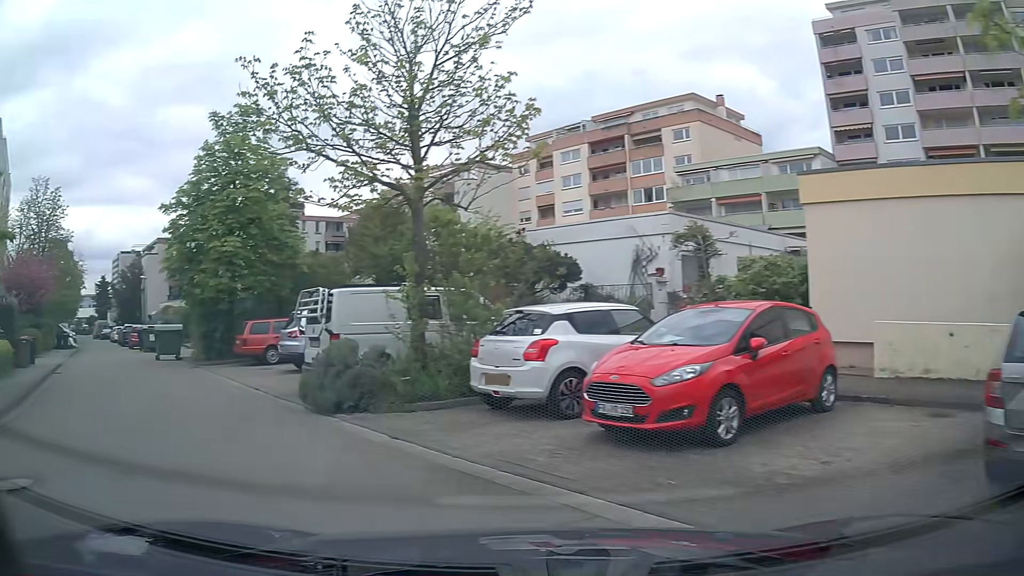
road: residential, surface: asphalt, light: Day
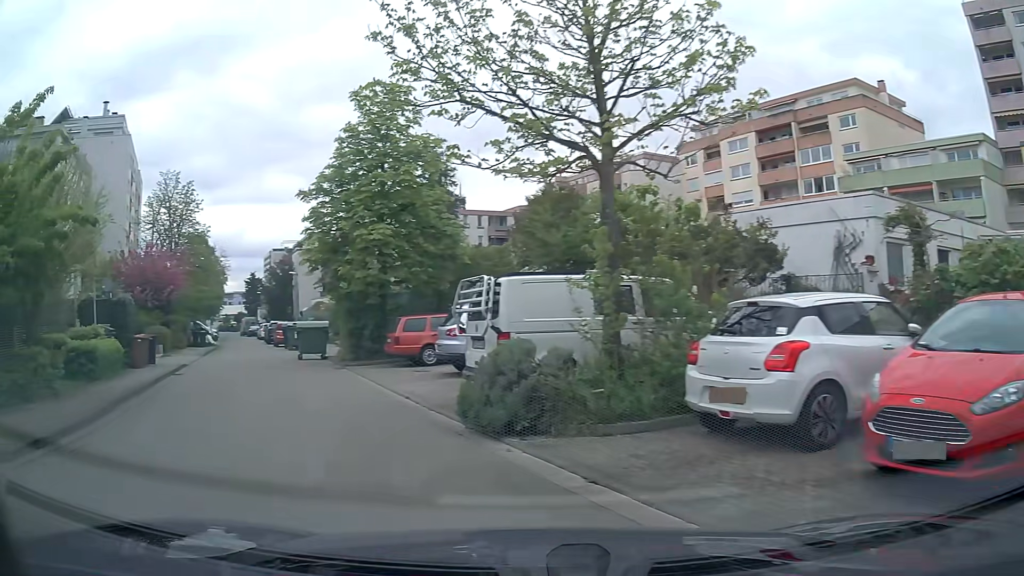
(-0.3, +2.4) m; -14°
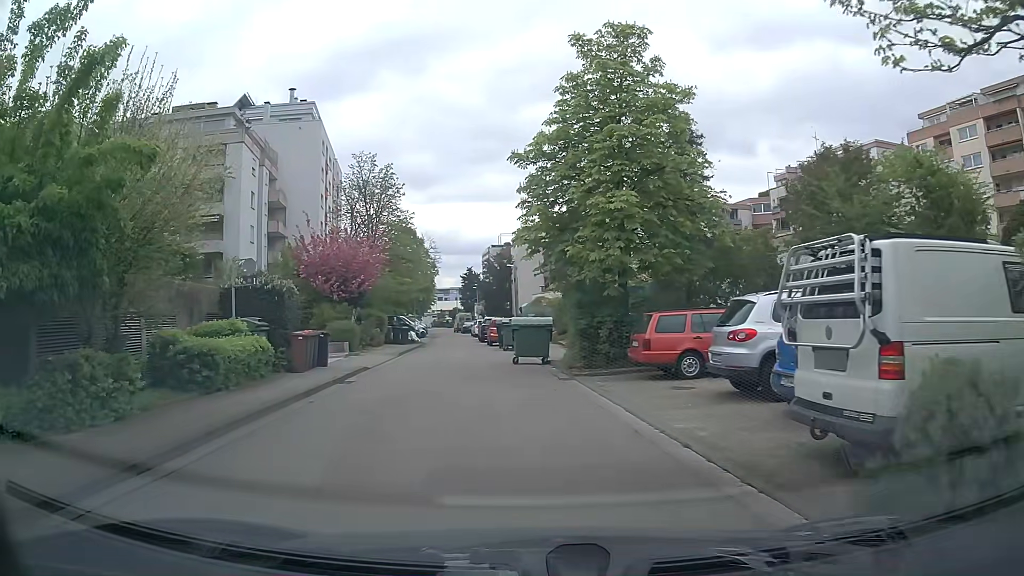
(-0.9, +4.9) m; -17°
(-1, +10) (-2, +20) (-4, +30) (-5, +40) (-6, +50) (-7, +60) (-8, +69) (-10, +79) (-12, +89) (-13, +99) m
